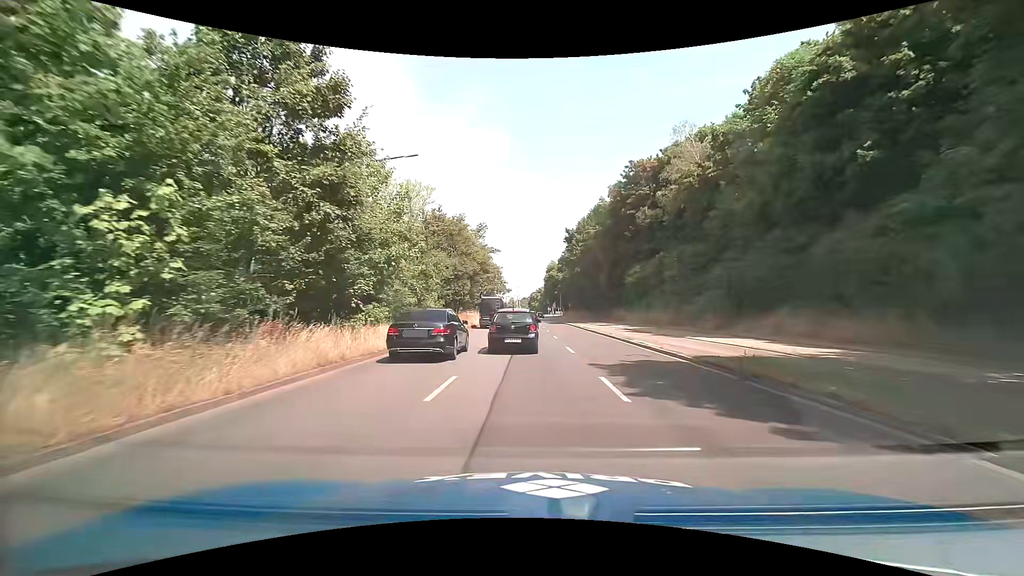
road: primary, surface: asphalt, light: Day
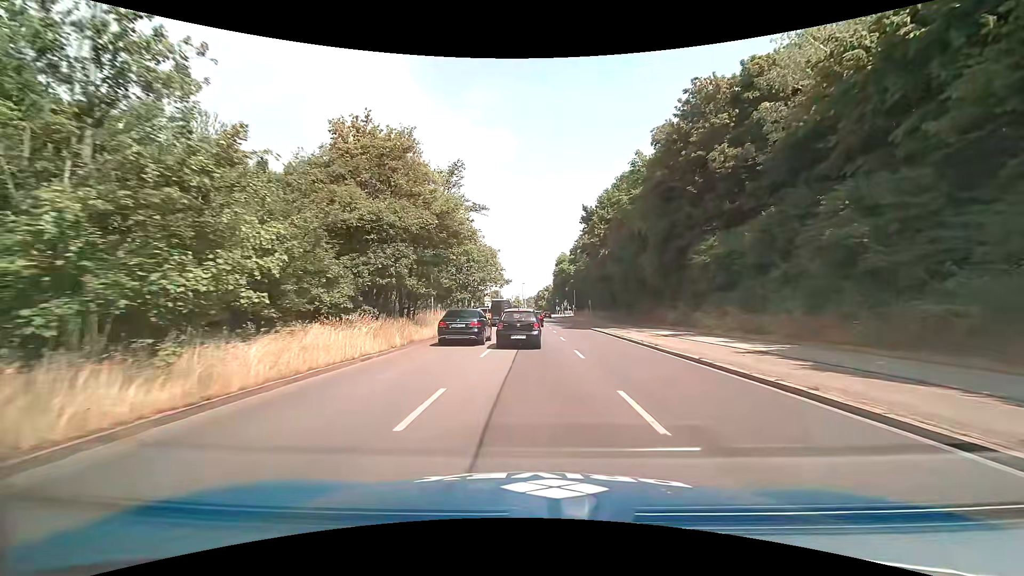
(0.0, +19.9) m; 0°
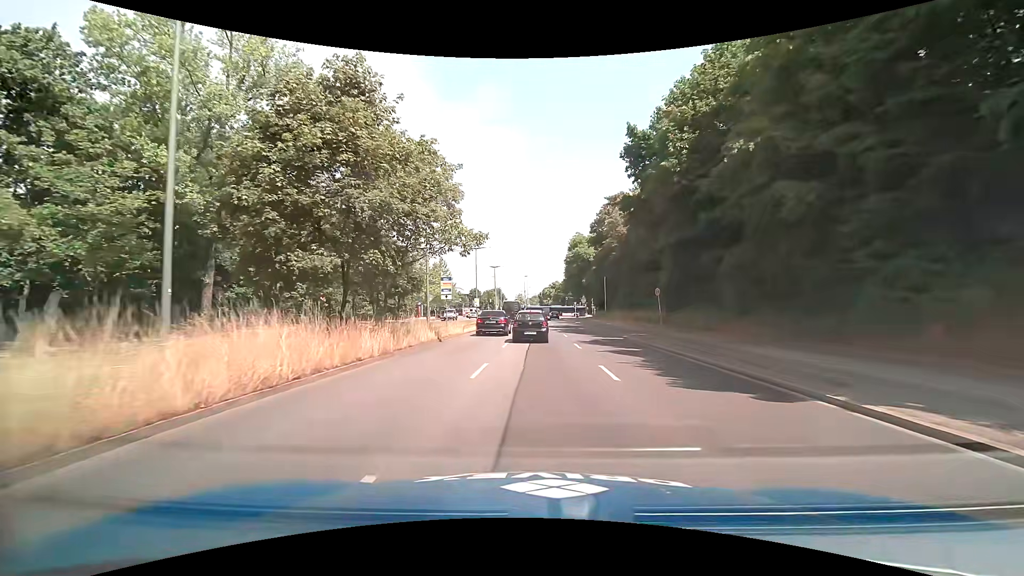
(-0.2, +31.5) m; 0°
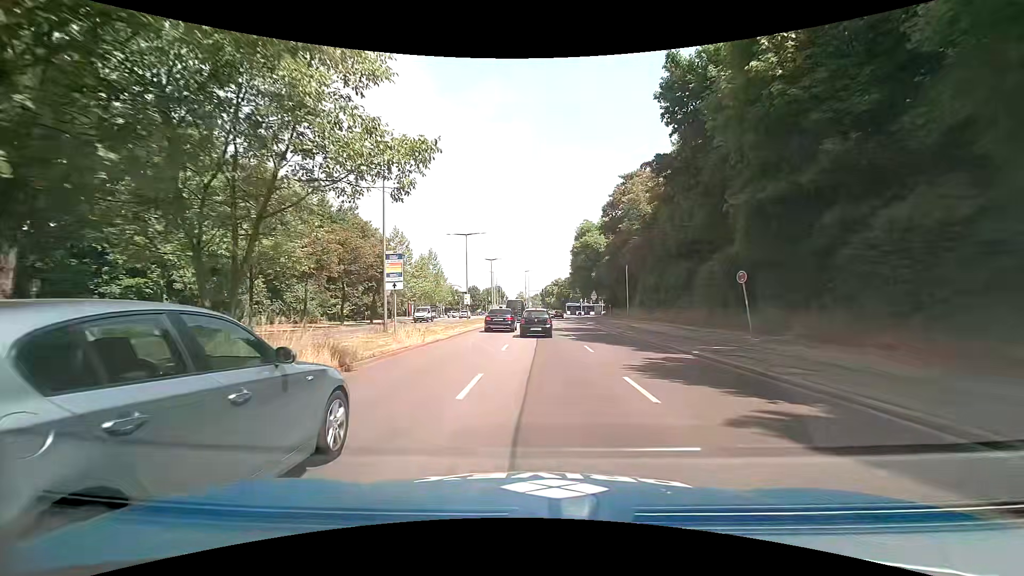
(0.0, +11.6) m; -1°
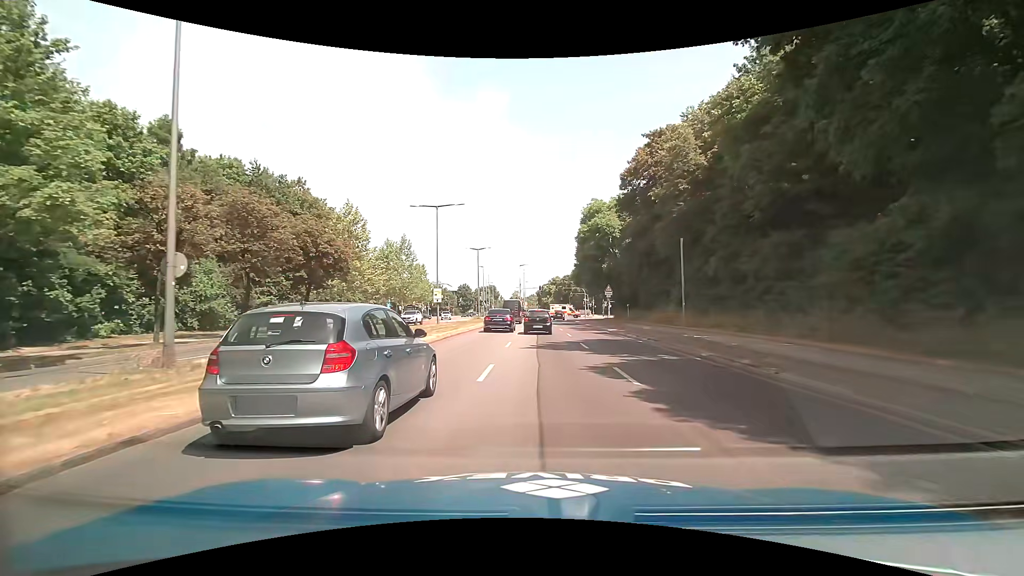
(+0.1, +16.0) m; +1°
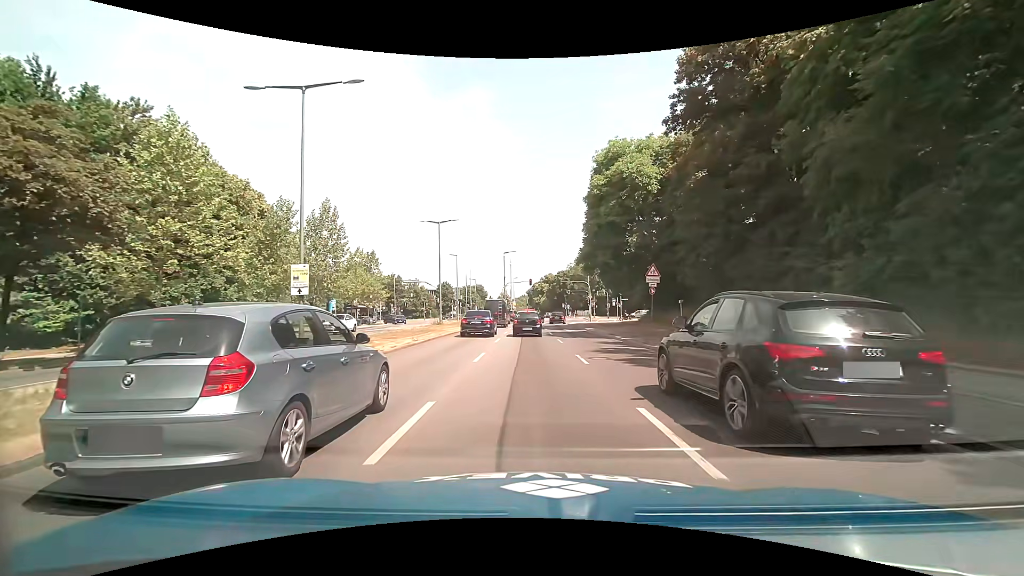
(+0.4, +23.0) m; +1°
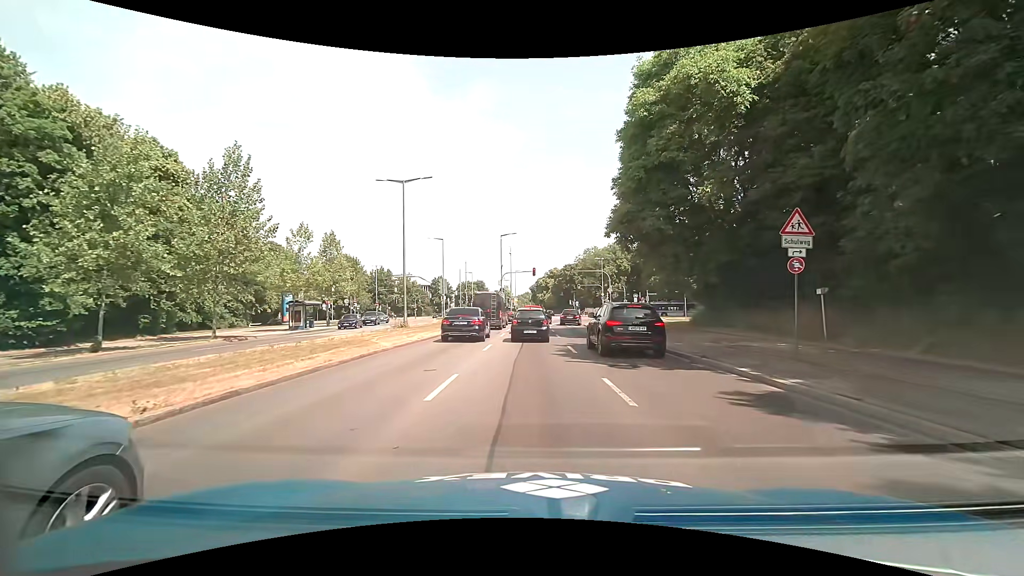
(0.0, +14.9) m; 0°
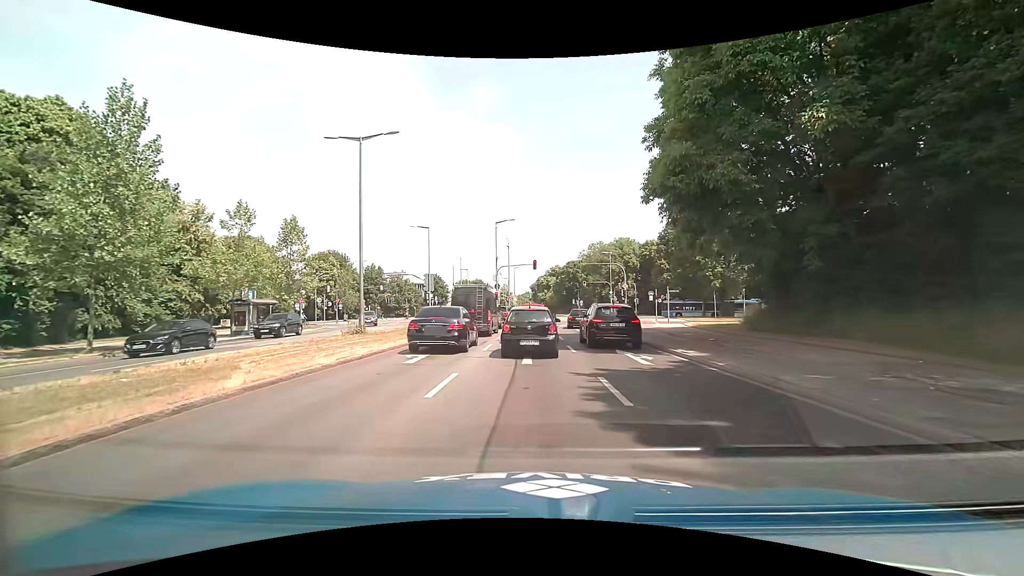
(0.0, +8.7) m; 0°
